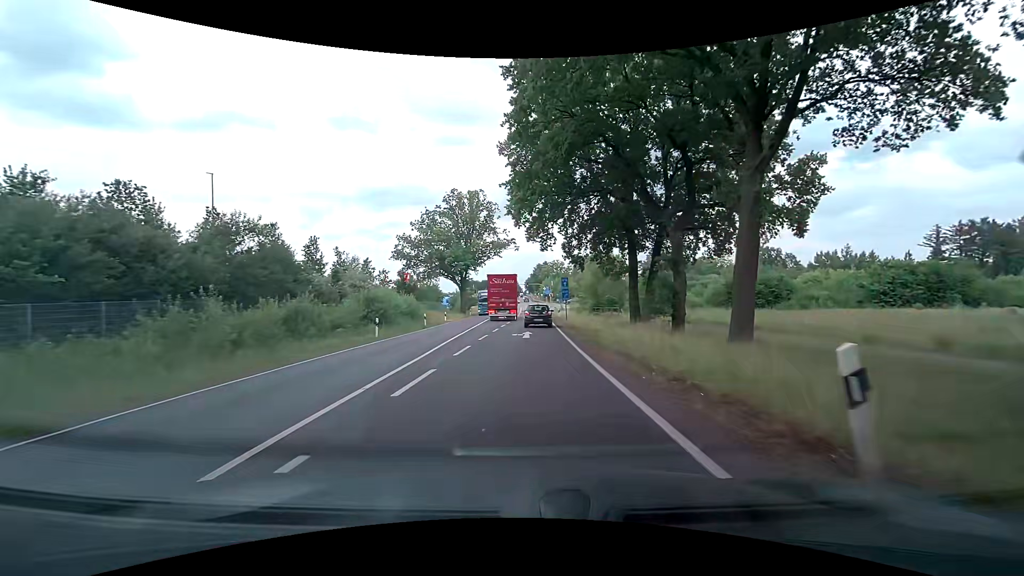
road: primary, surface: asphalt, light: Day
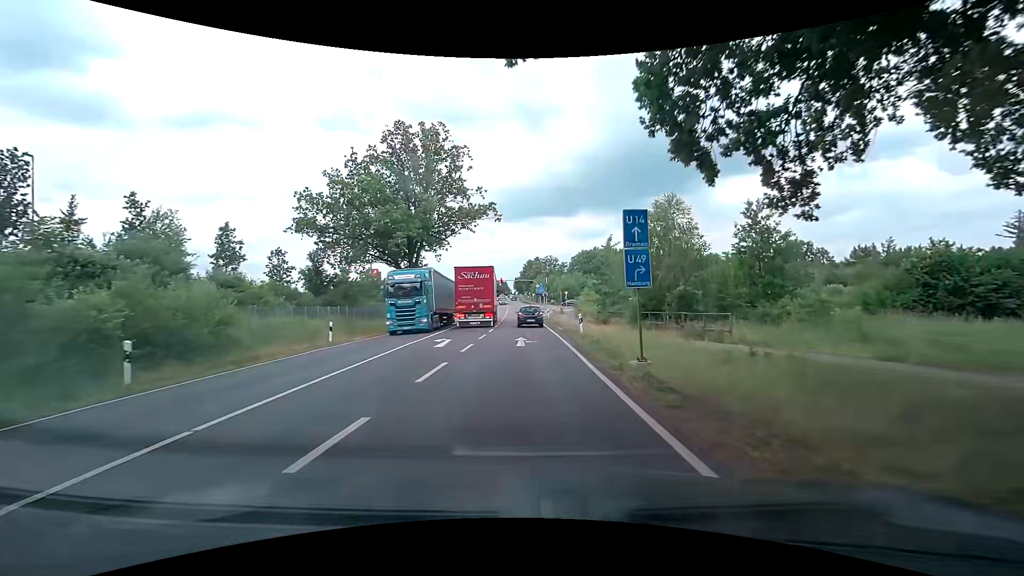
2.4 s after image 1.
(+0.3, +29.0) m; +1°
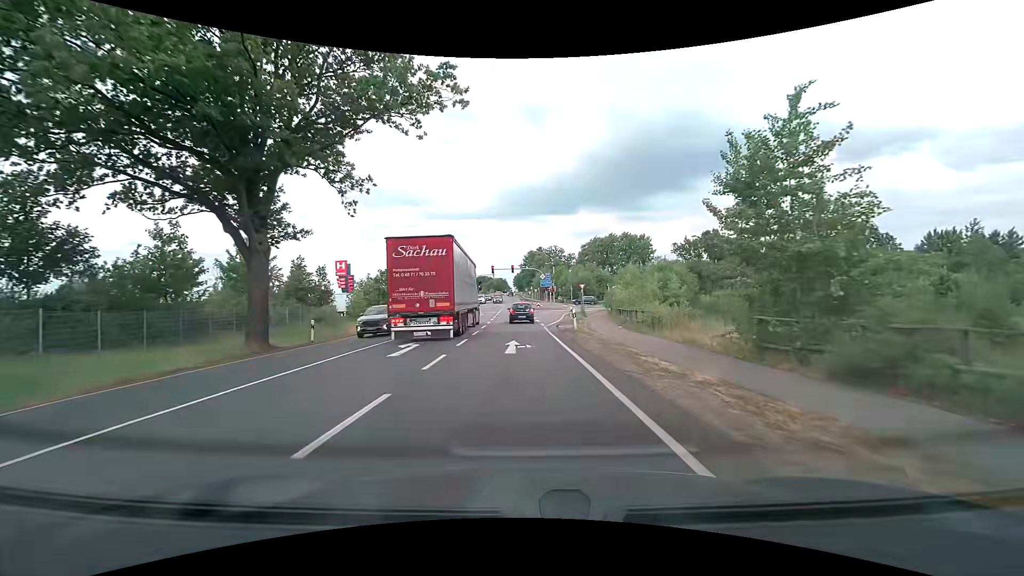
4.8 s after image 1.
(+0.1, +28.9) m; 0°
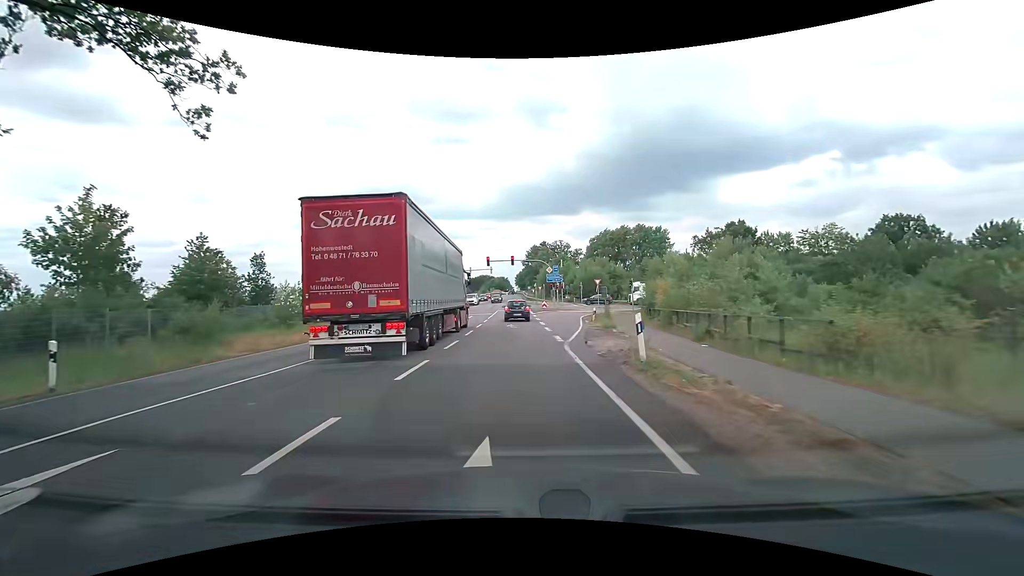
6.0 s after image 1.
(0.0, +13.8) m; 0°
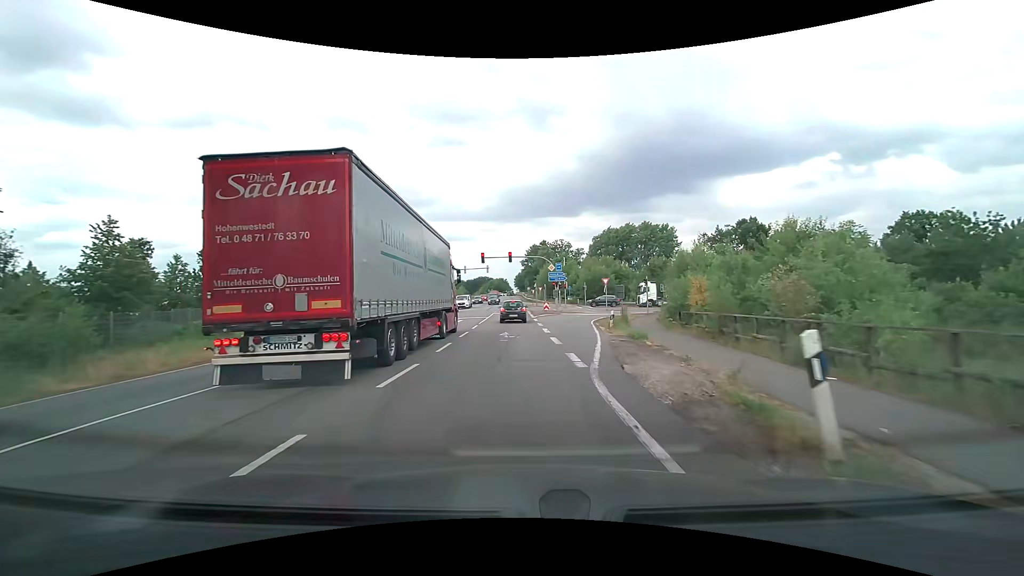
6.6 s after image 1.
(0.0, +6.7) m; 0°
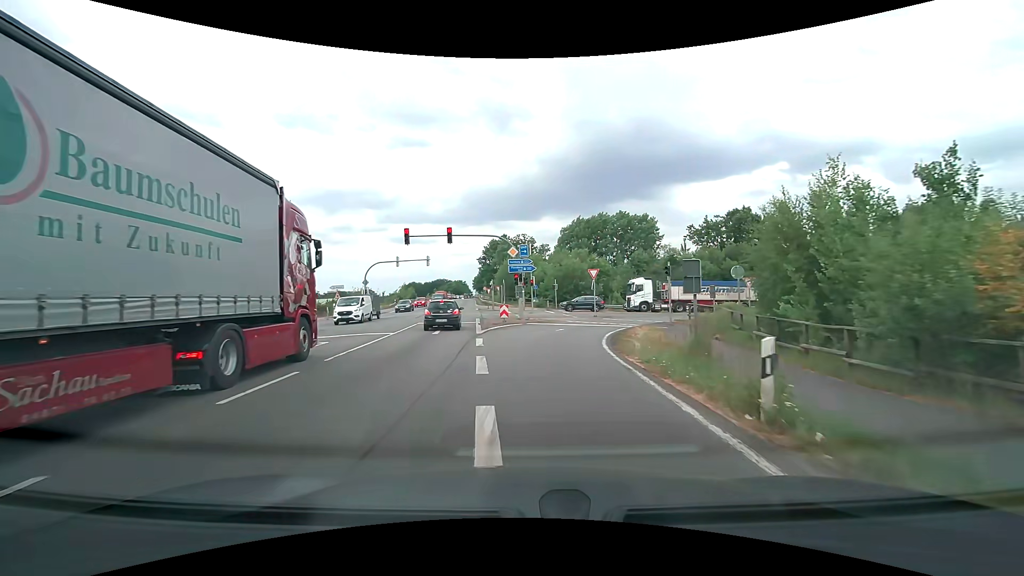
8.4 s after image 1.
(+0.8, +19.0) m; +5°
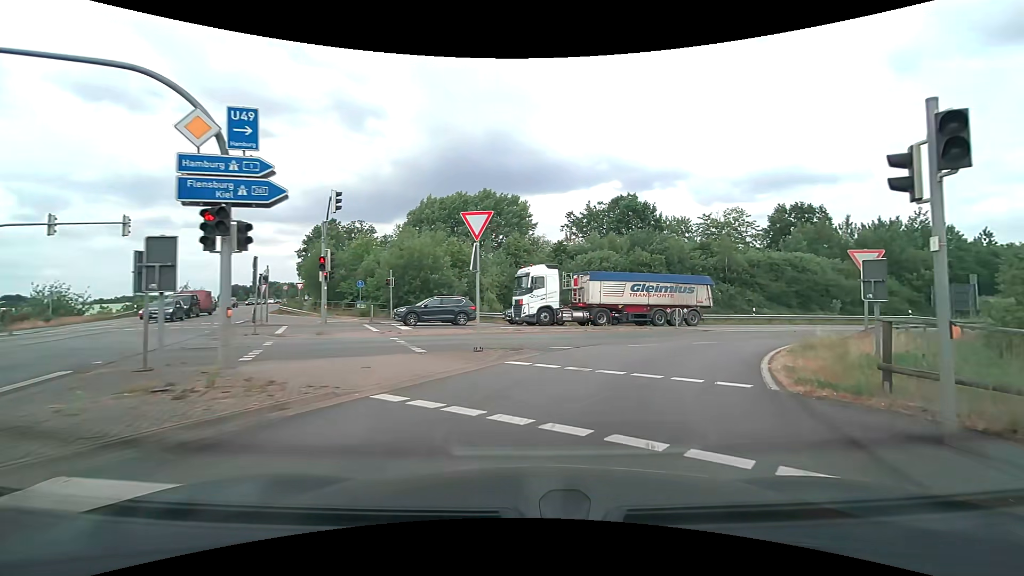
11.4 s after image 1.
(+2.0, +24.5) m; +17°
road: motorway_link
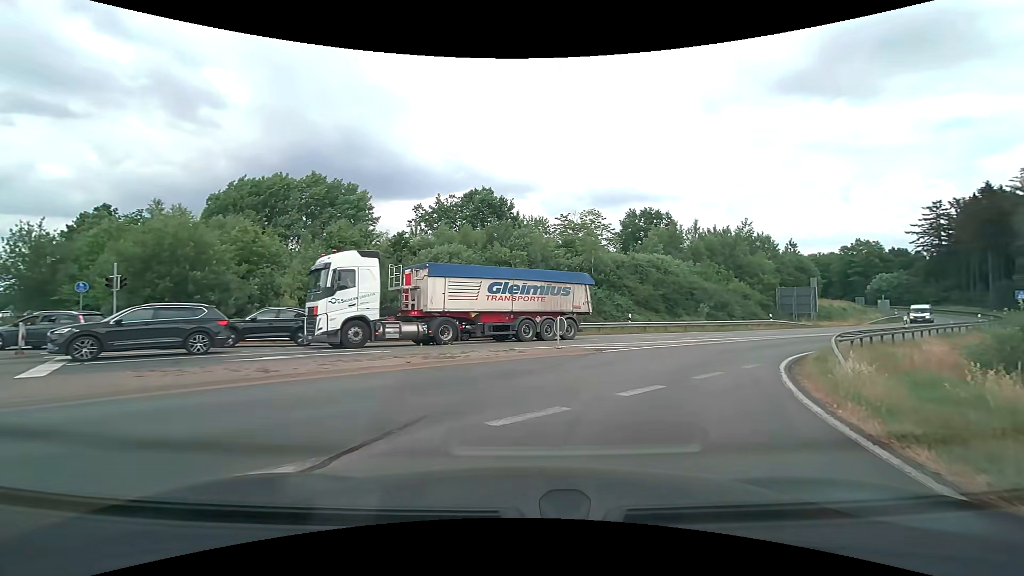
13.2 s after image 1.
(+1.5, +10.3) m; +16°
(+2, +10) (+6, +19) (+13, +26) (+20, +33) (+28, +39) (+36, +46) (+43, +53) (+50, +60) (+56, +67) (+63, +75) m
